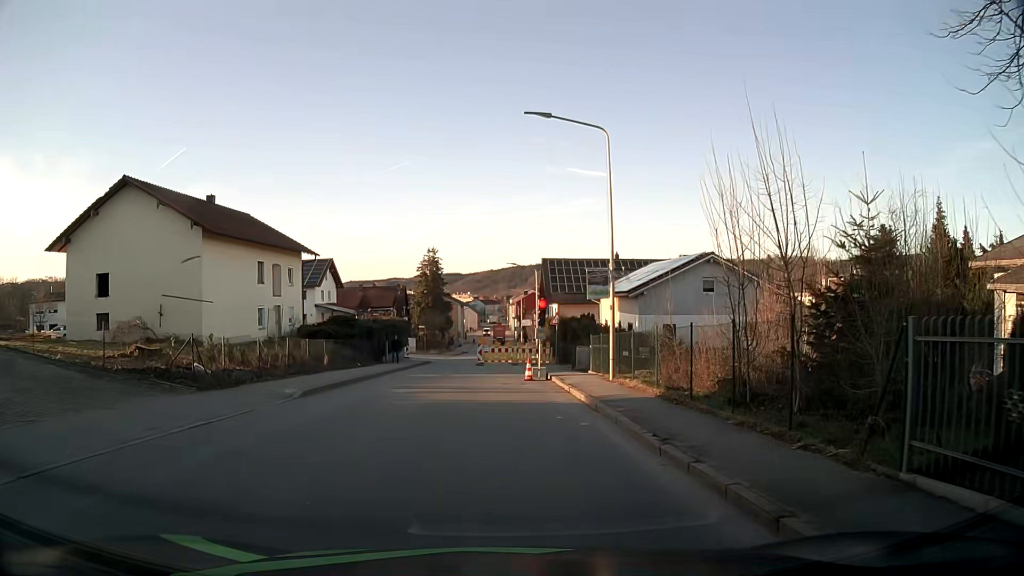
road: tertiary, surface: asphalt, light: Day
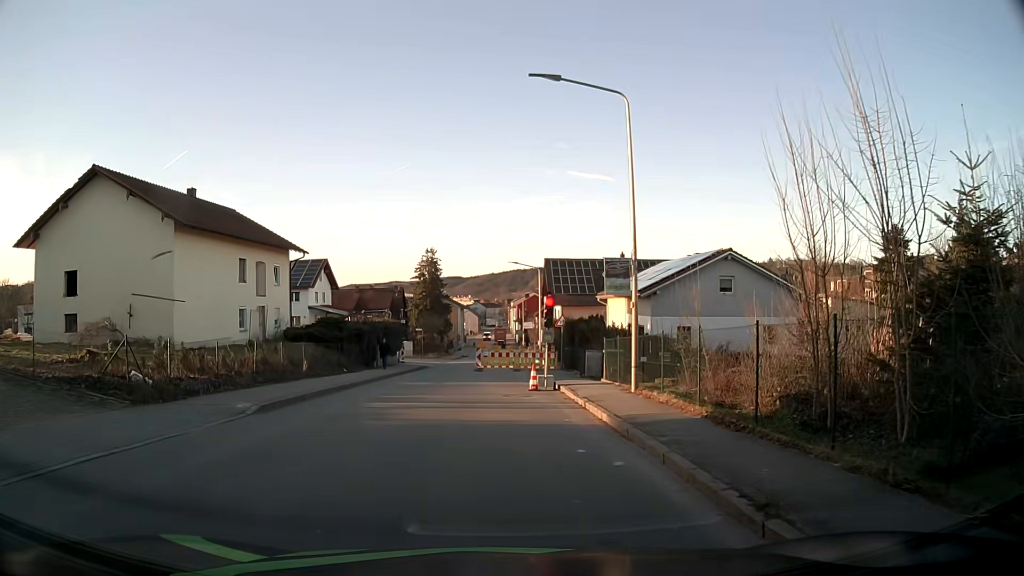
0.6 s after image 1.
(0.0, +3.2) m; -1°
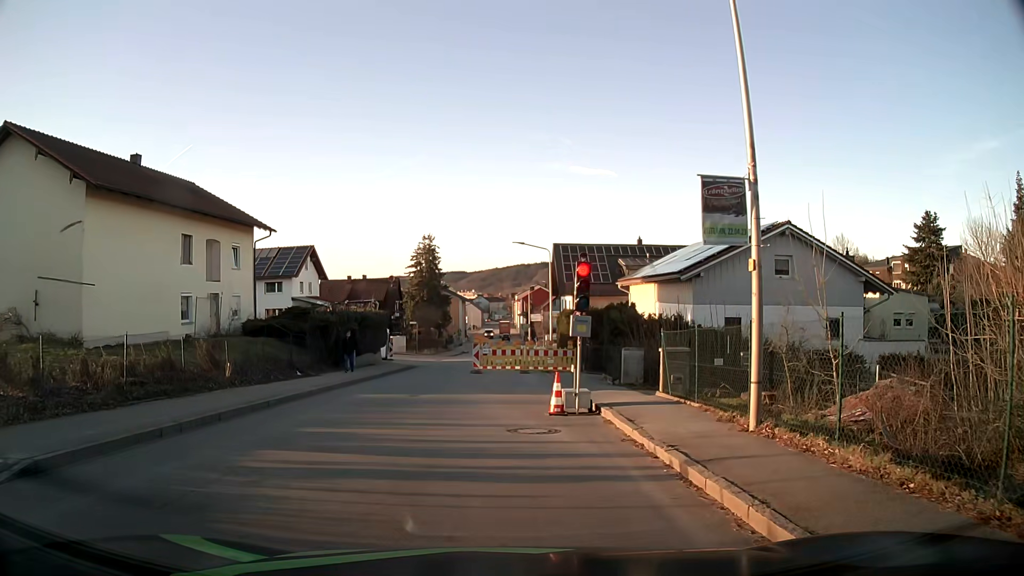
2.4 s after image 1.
(+0.1, +7.5) m; 0°
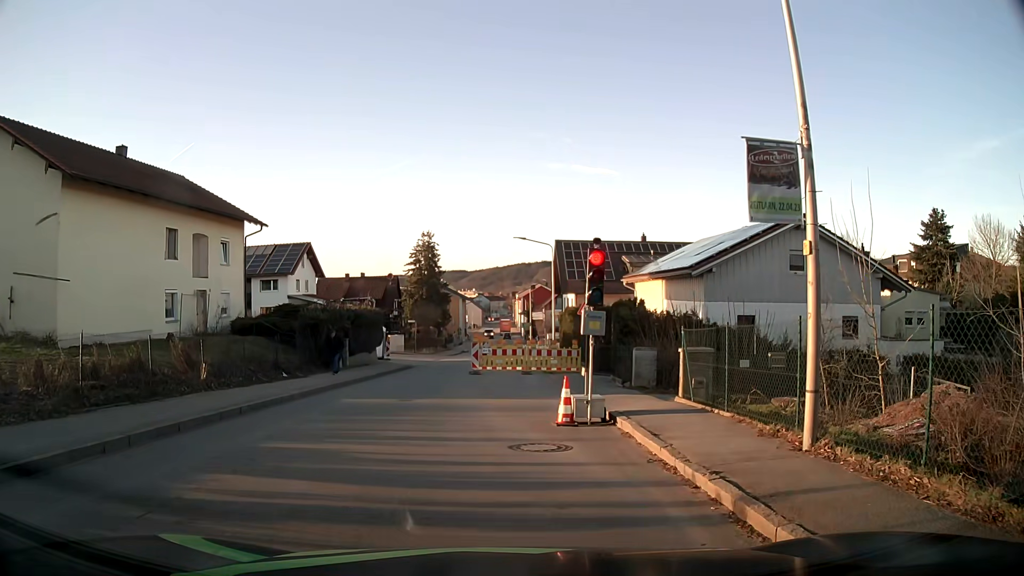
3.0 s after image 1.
(0.0, +1.5) m; +1°
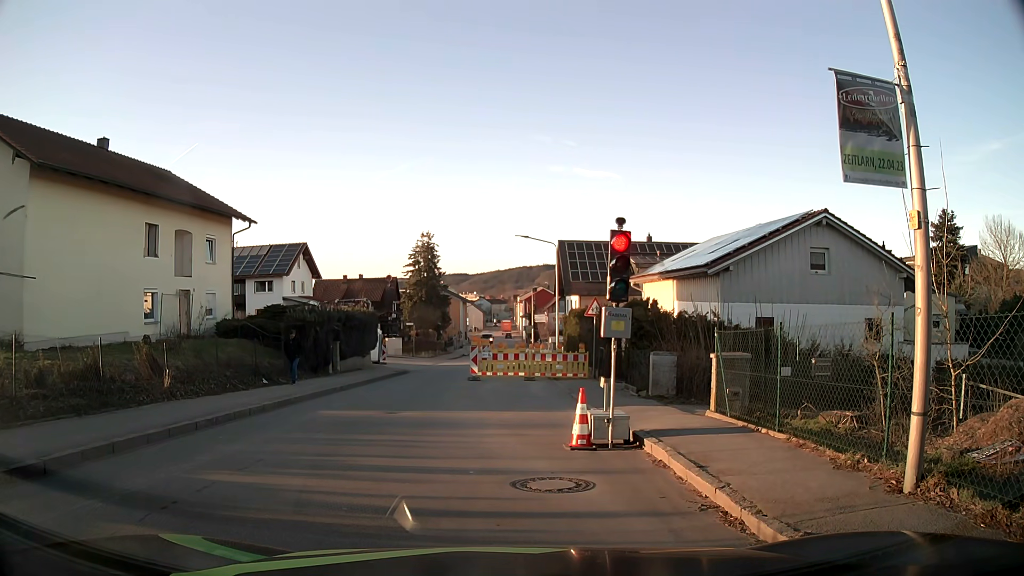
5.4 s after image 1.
(0.0, +1.9) m; -1°
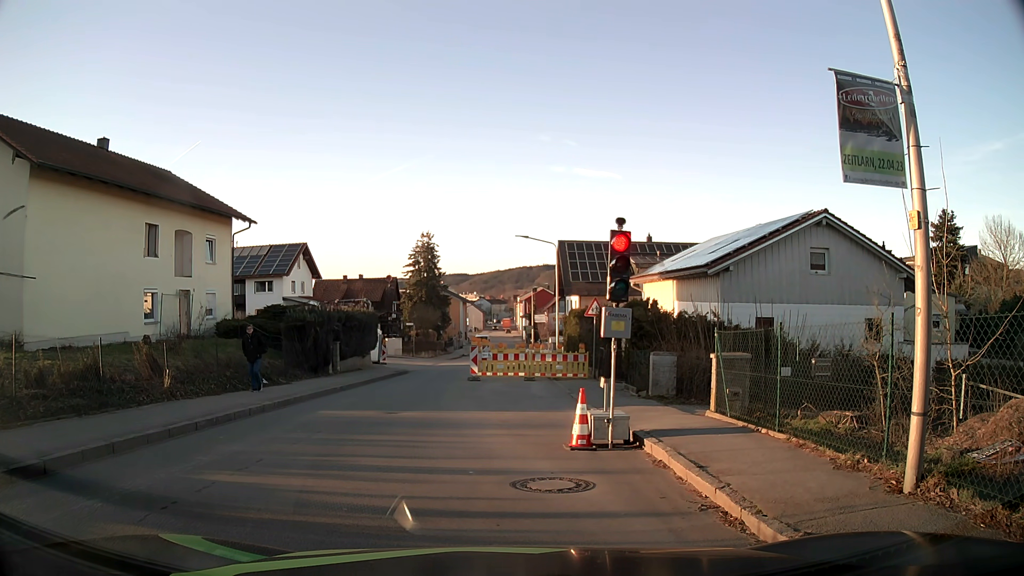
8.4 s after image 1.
(0.0, +0.1) m; 0°
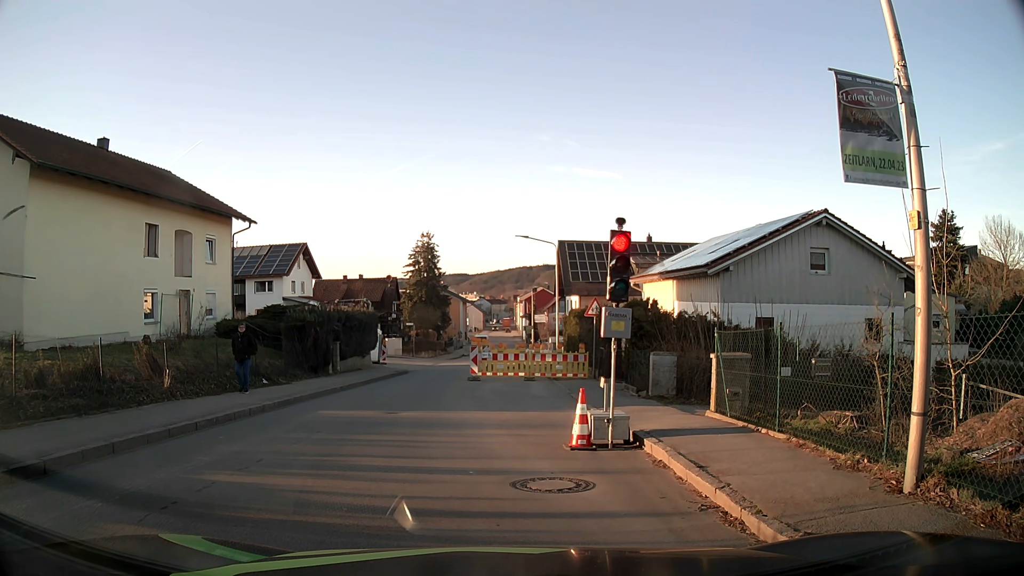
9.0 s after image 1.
(0.0, 0.0) m; 0°
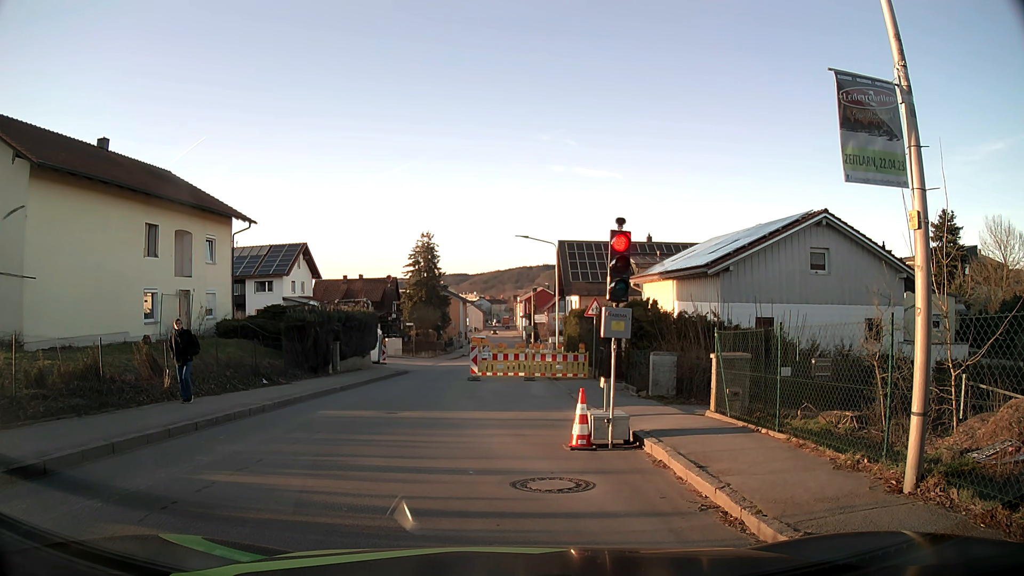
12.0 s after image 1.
(0.0, 0.0) m; 0°
(-2, +10) (-3, +20) (-3, +30) (-3, +40) (-3, +50) (-2, +60) (-1, +70) (0, +80) (+1, +90) (+1, +100) m
